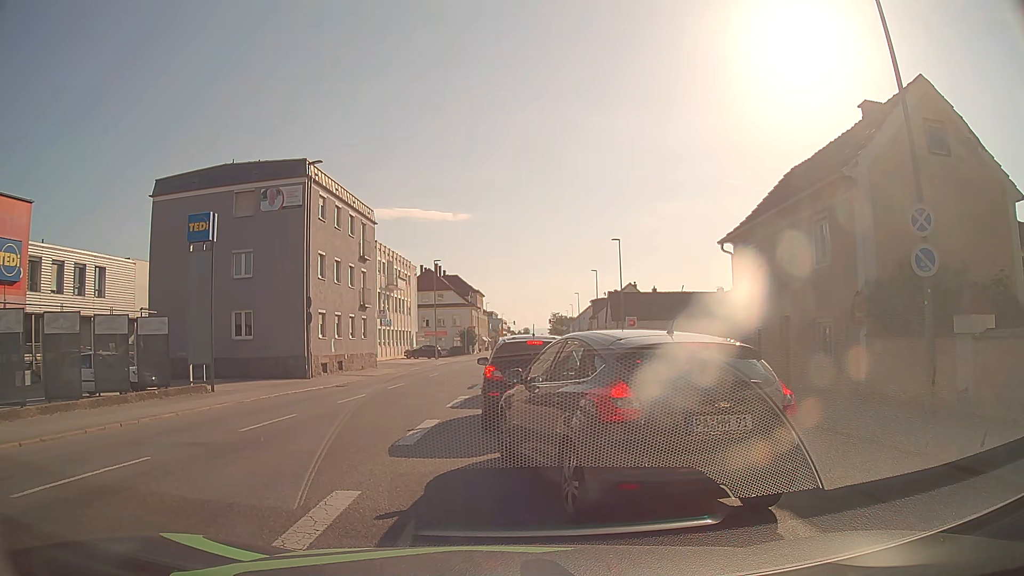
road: tertiary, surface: asphalt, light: Day
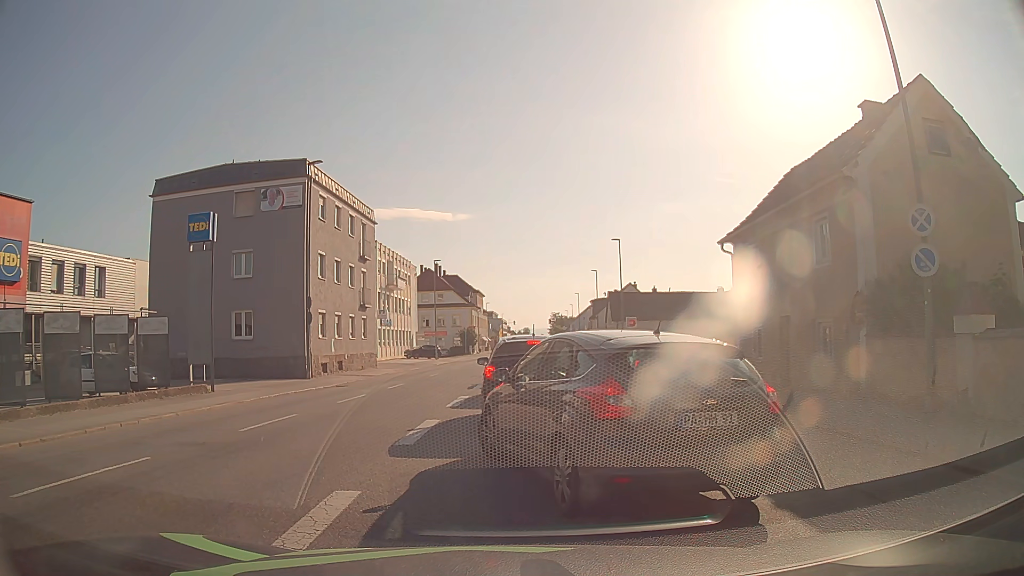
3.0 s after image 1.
(0.0, 0.0) m; 0°
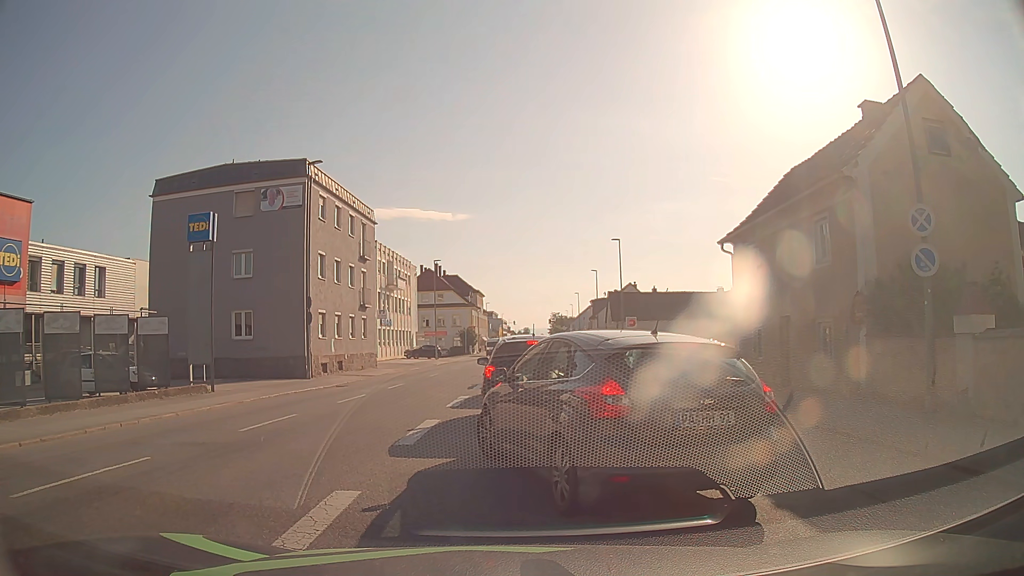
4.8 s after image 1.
(0.0, 0.0) m; 0°
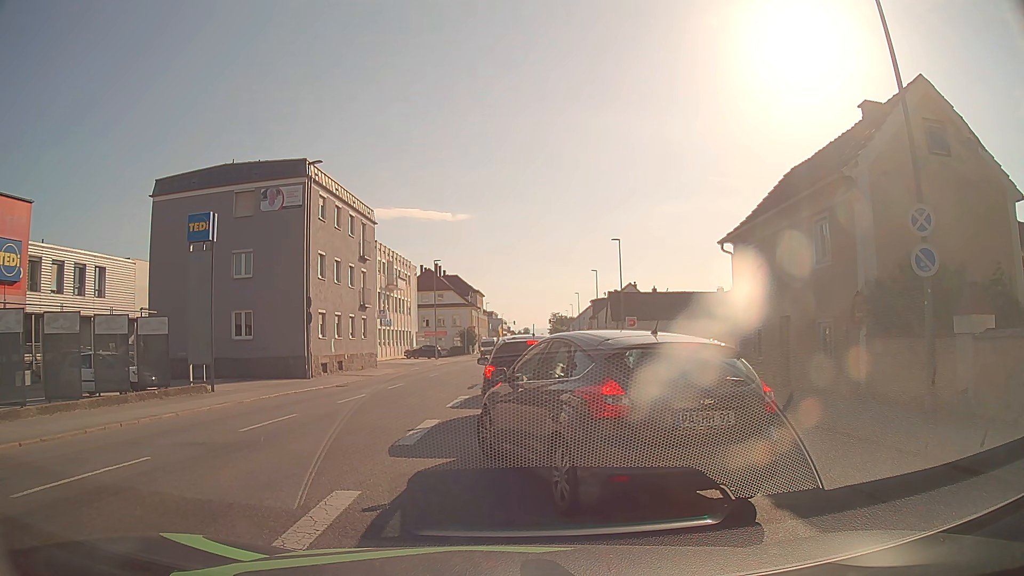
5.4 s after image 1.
(0.0, 0.0) m; 0°
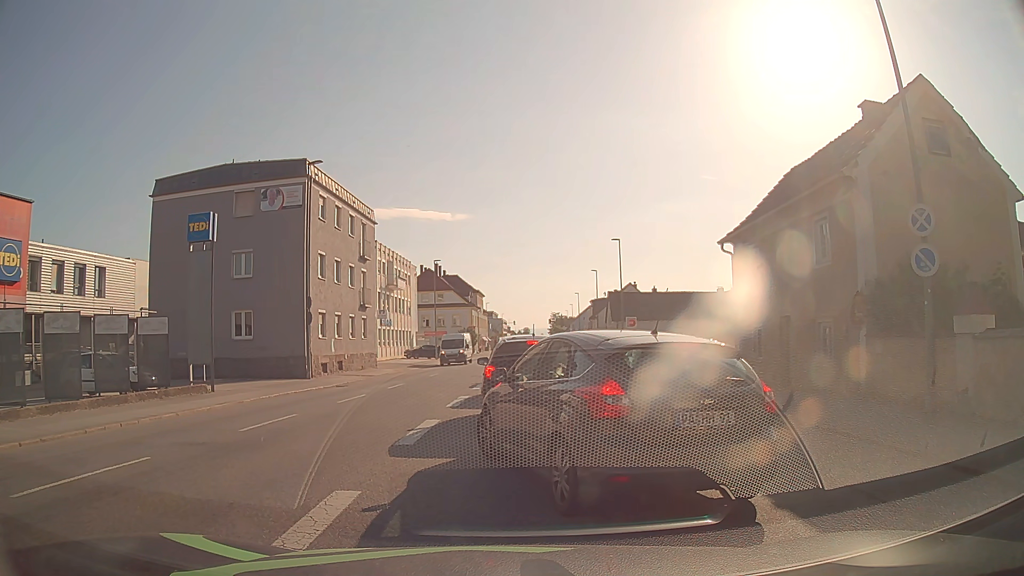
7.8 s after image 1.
(0.0, 0.0) m; 0°
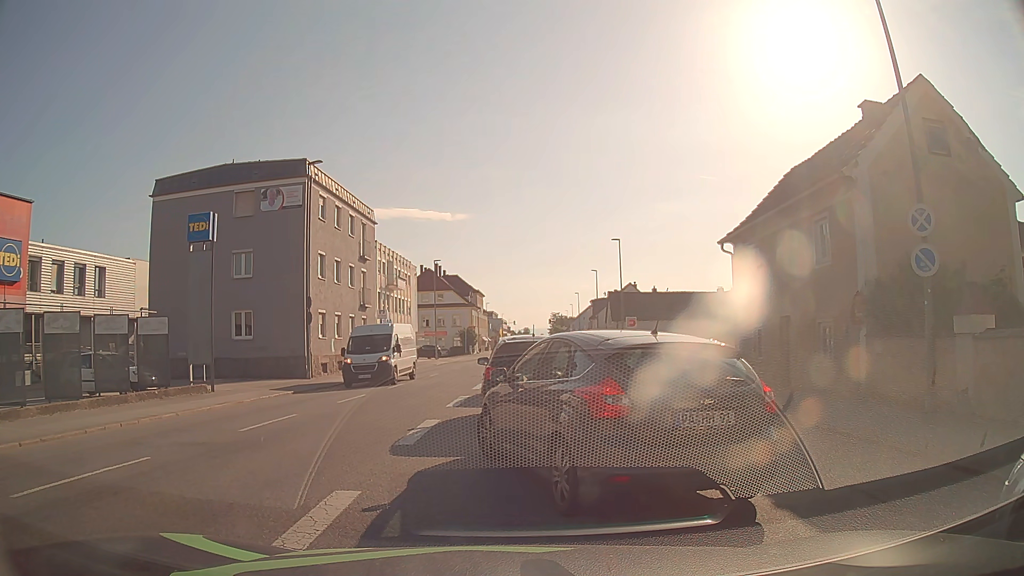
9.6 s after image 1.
(0.0, 0.0) m; 0°
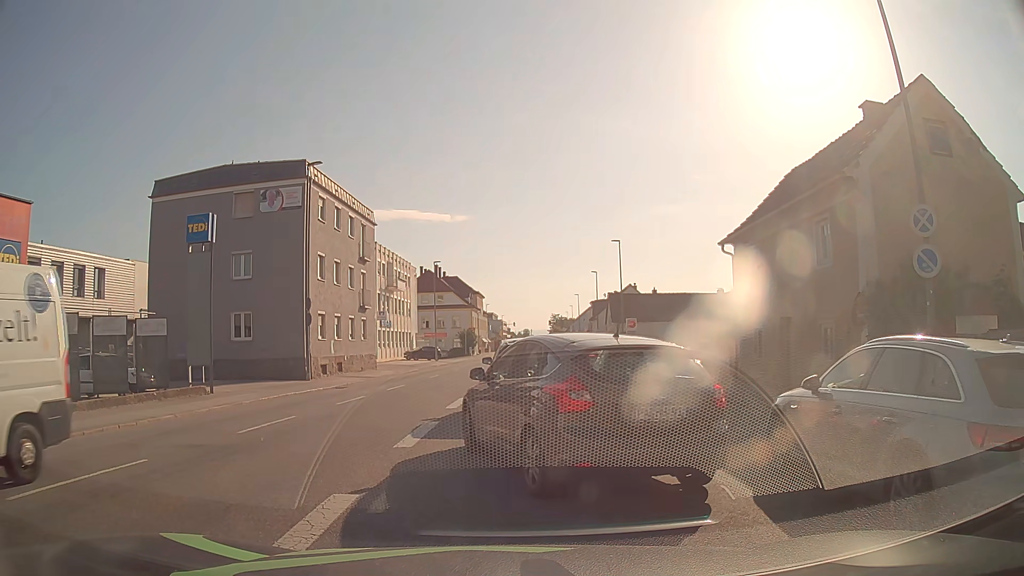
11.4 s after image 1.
(0.0, 0.0) m; 0°
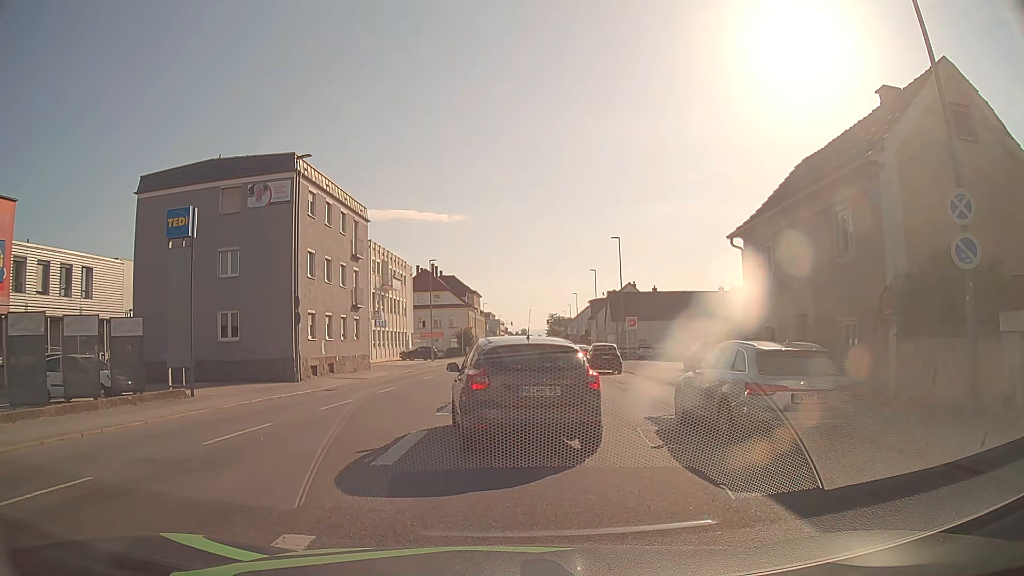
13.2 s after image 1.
(0.0, +1.4) m; 0°
(0, +10) (0, +20) (0, +30) (0, +40) (+1, +50) (+1, +60) (+1, +70) (+2, +80) (+2, +90) (+3, +100) m
